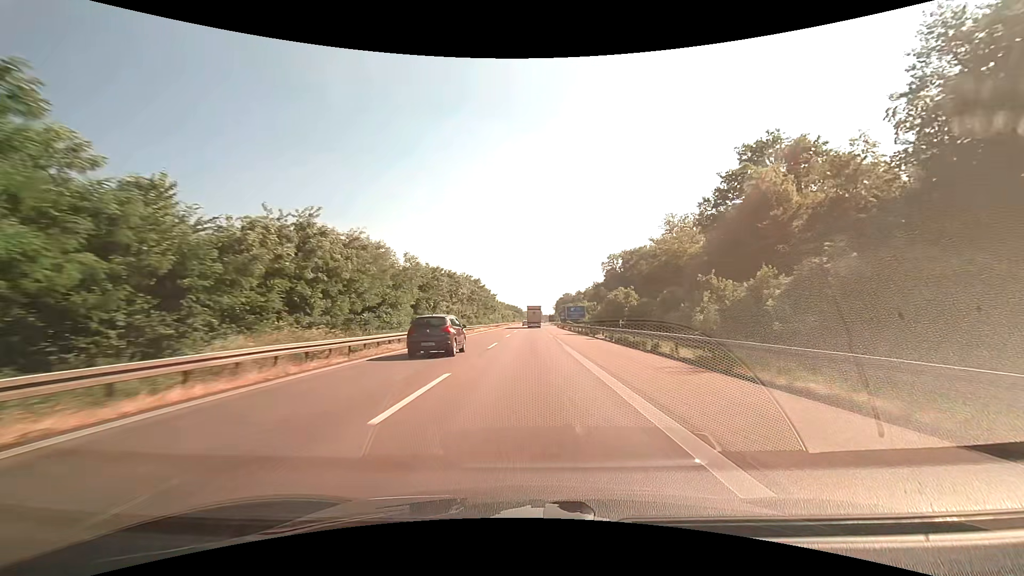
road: motorway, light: Day
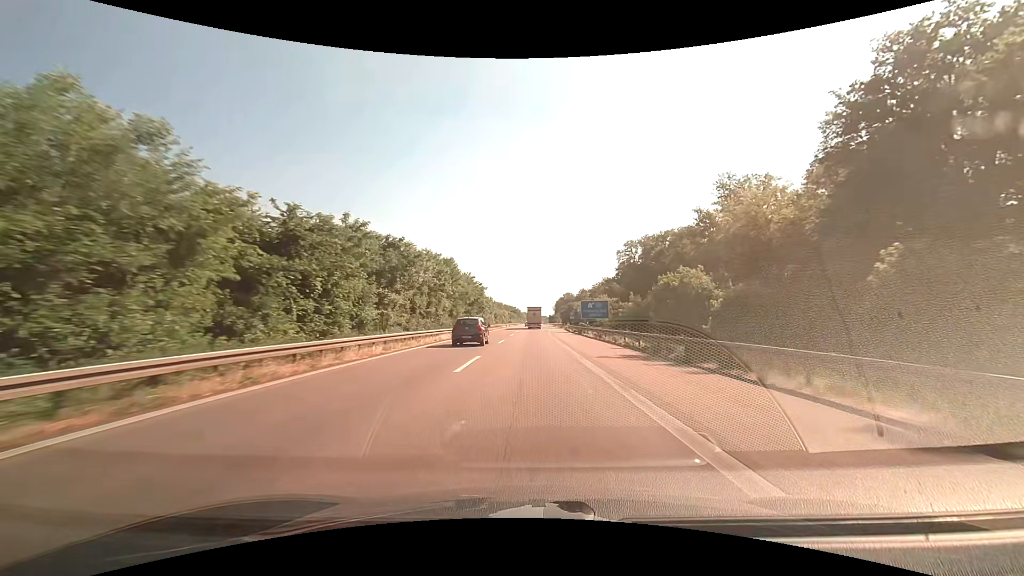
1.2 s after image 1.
(0.0, +29.1) m; 0°
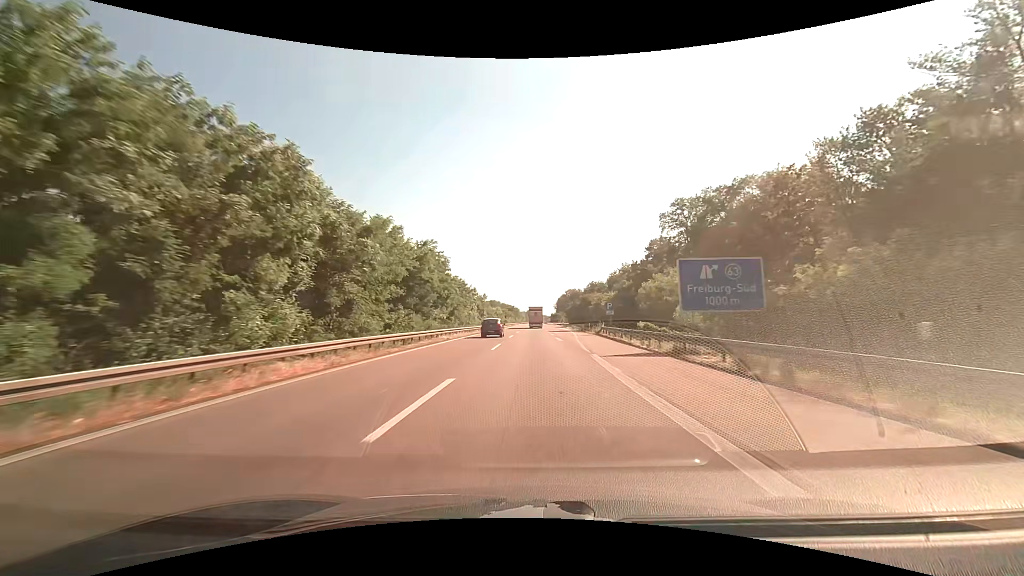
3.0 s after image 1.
(+0.2, +43.1) m; 0°
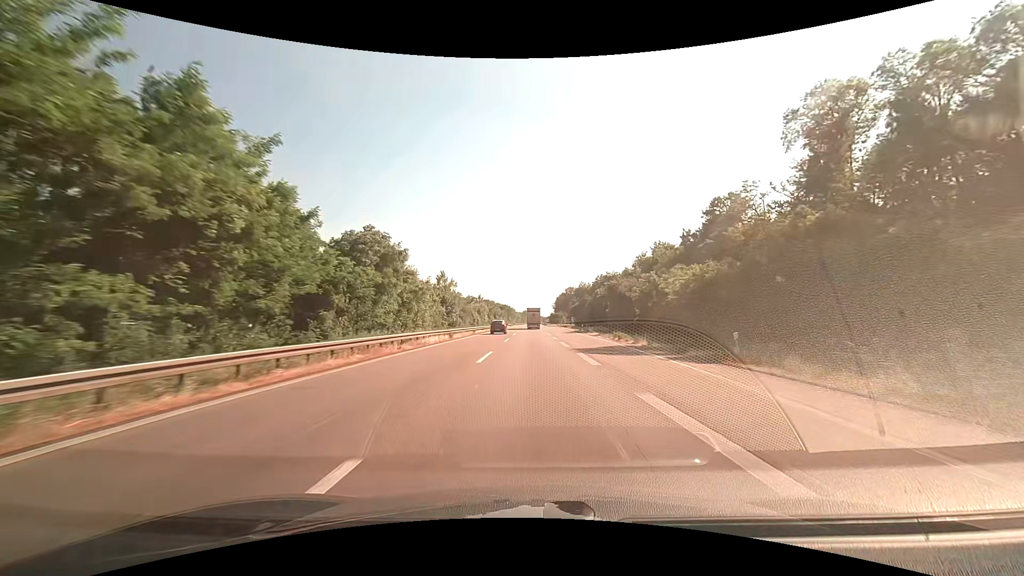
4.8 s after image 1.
(+0.1, +42.5) m; 0°
(0, +10) (0, +20) (0, +30) (0, +40) (0, +50) (0, +60) (0, +70) (0, +80) (+1, +90) (+1, +100) m
